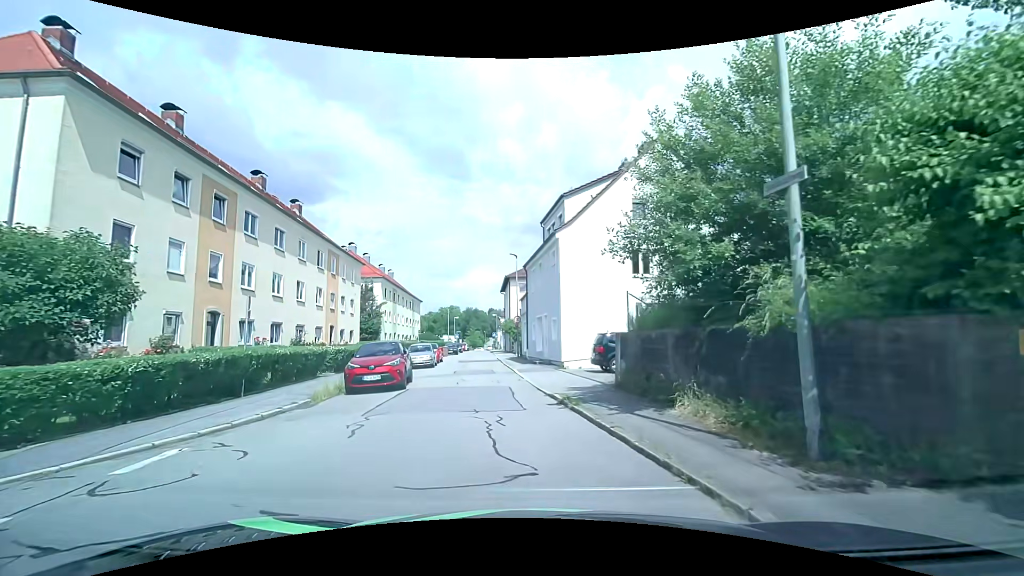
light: Day
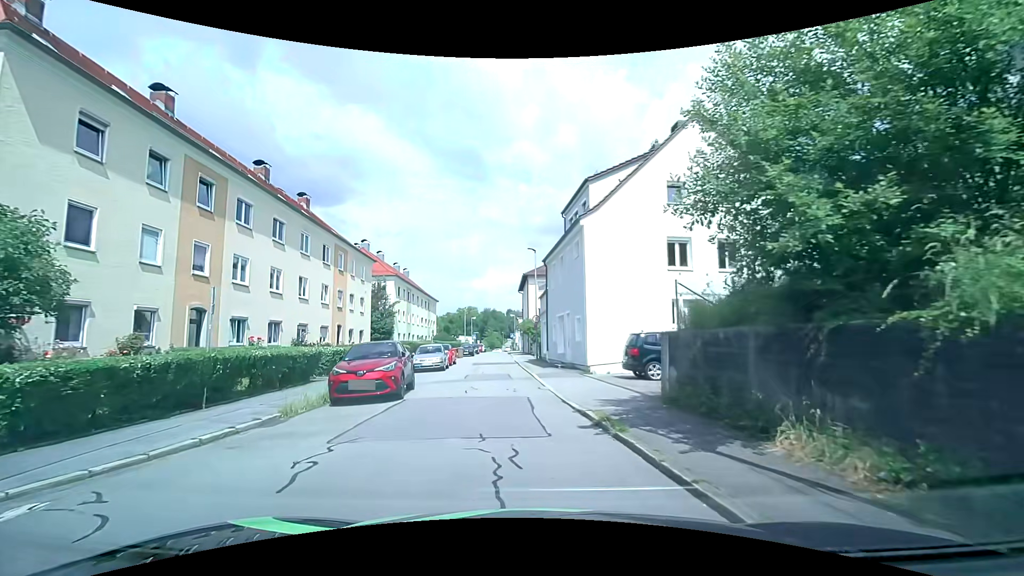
(-0.1, +2.7) m; -2°
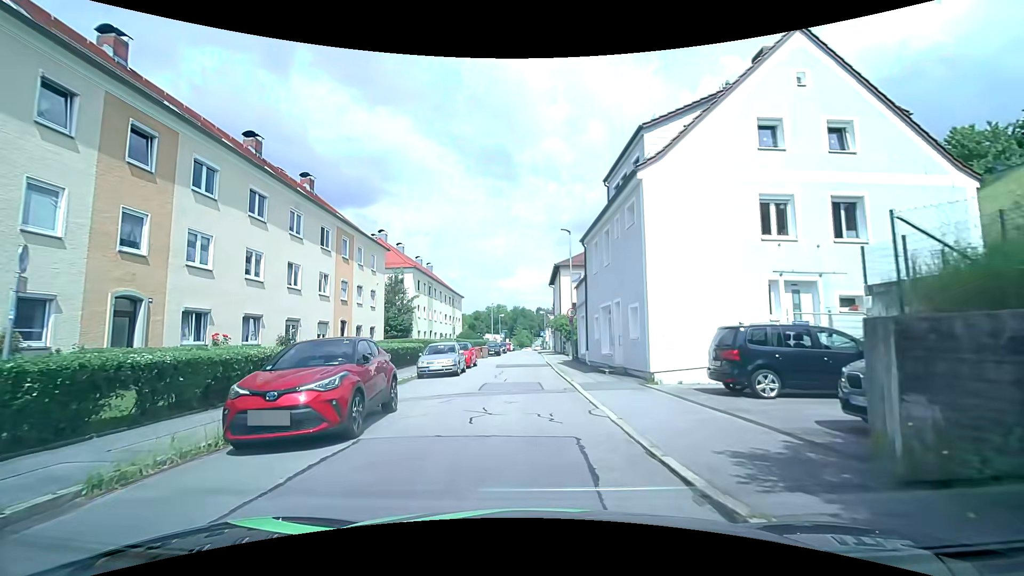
(-0.2, +5.6) m; -5°
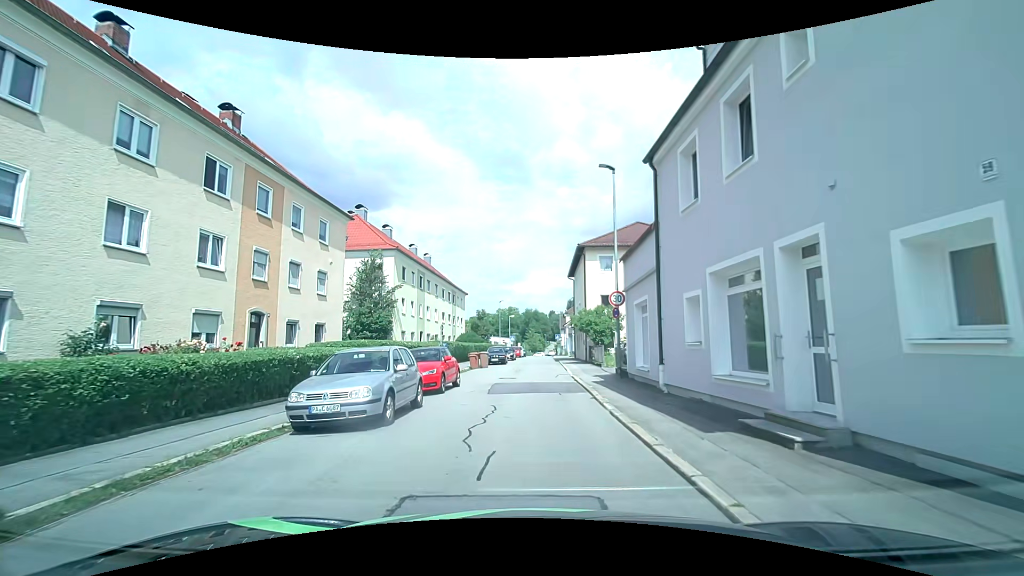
(0.0, +11.9) m; -1°
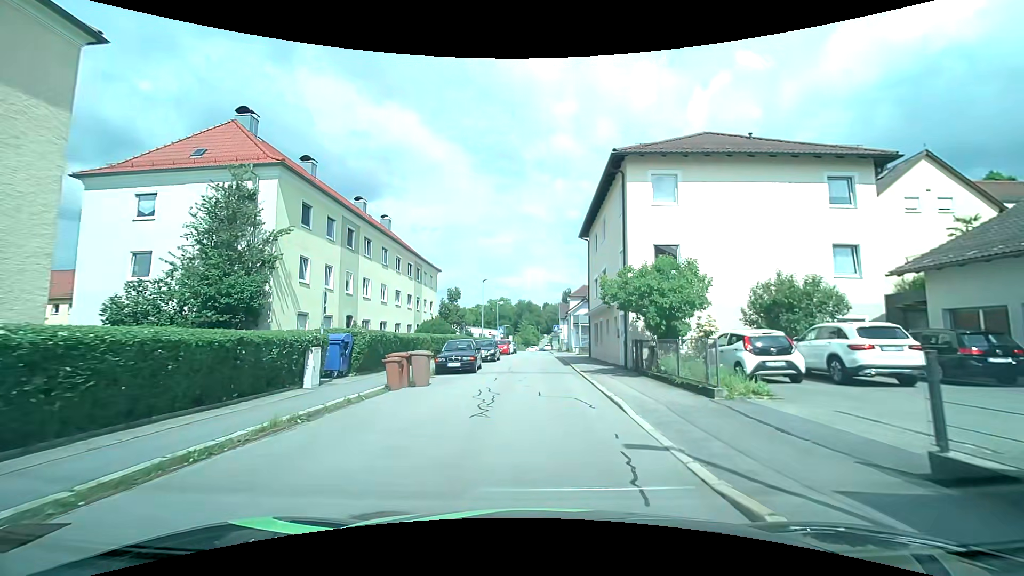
(+0.2, +18.0) m; +3°
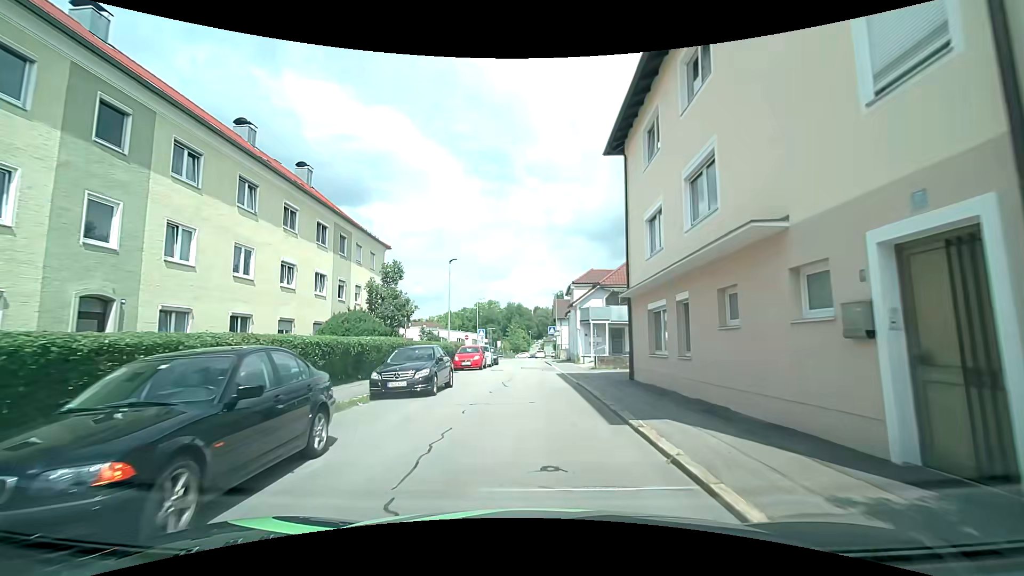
(-0.3, +17.2) m; -1°
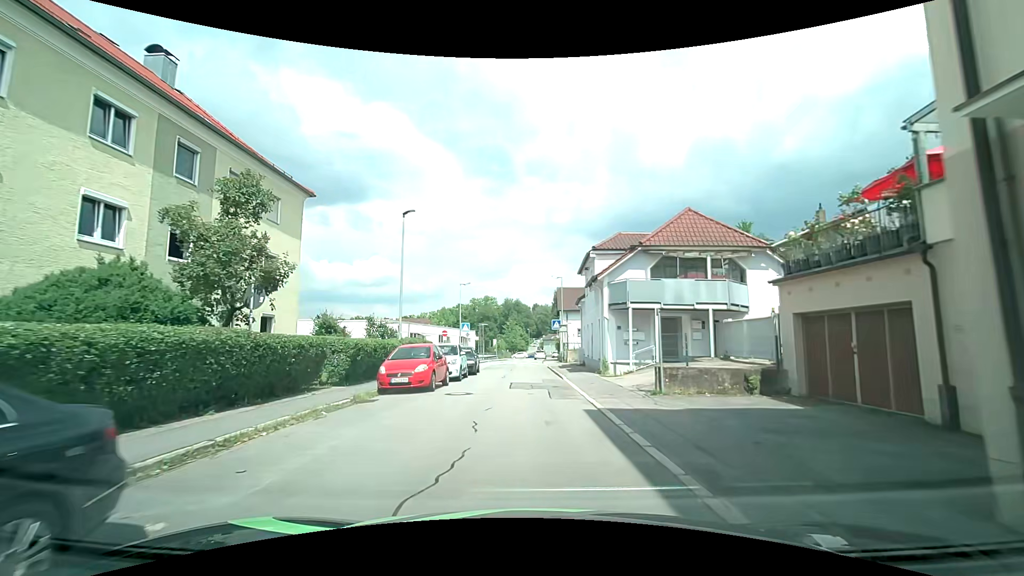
(0.0, +14.1) m; 0°
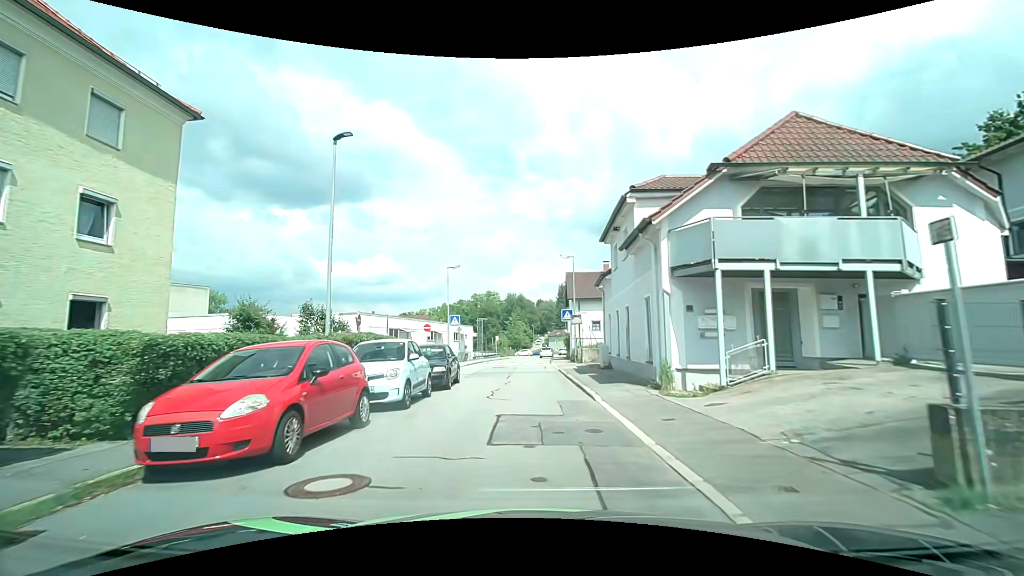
(0.0, +9.2) m; 0°
(0, +10) (0, +20) (-1, +30) (-1, +40) (-1, +50) (-1, +60) (-2, +70) (-1, +80) (0, +90) (+1, +100) m
